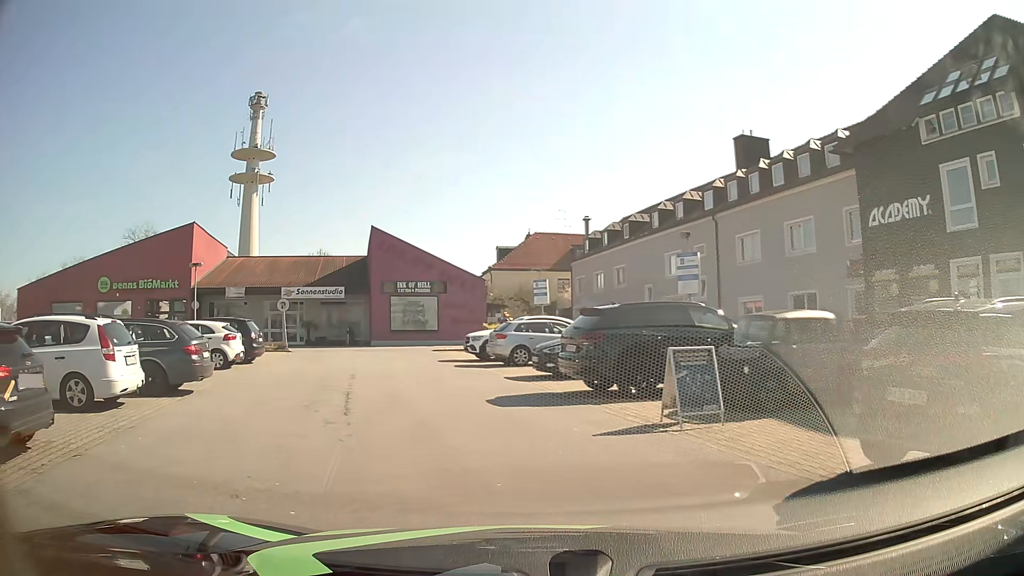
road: service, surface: asphalt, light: Day
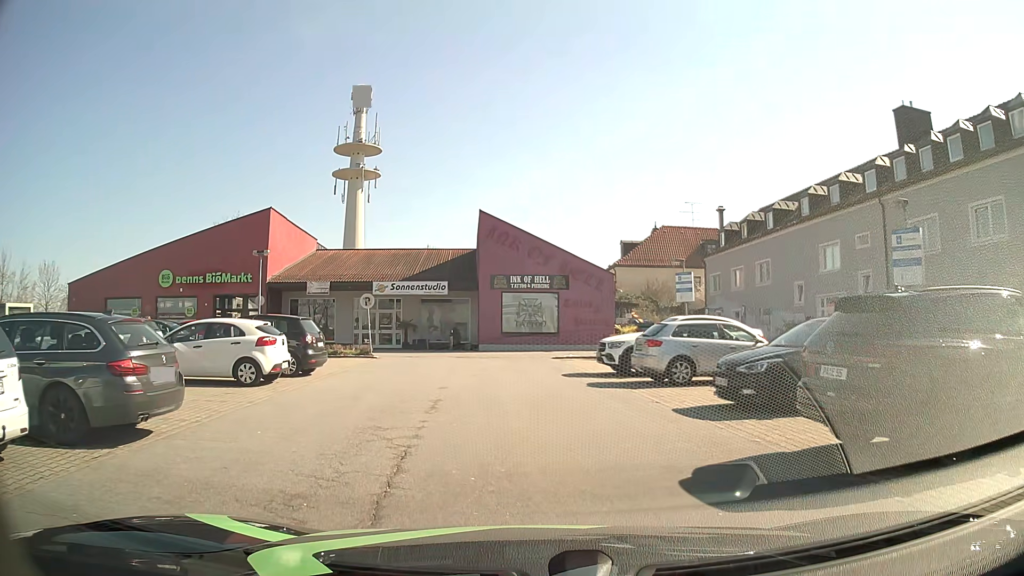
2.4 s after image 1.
(-0.7, +6.2) m; -9°
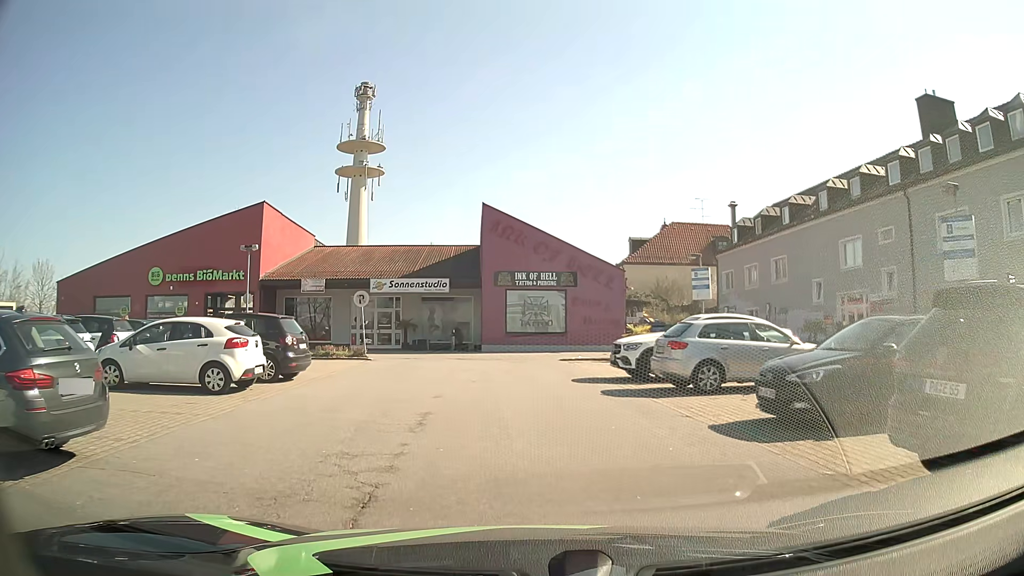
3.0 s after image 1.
(0.0, +1.9) m; 0°
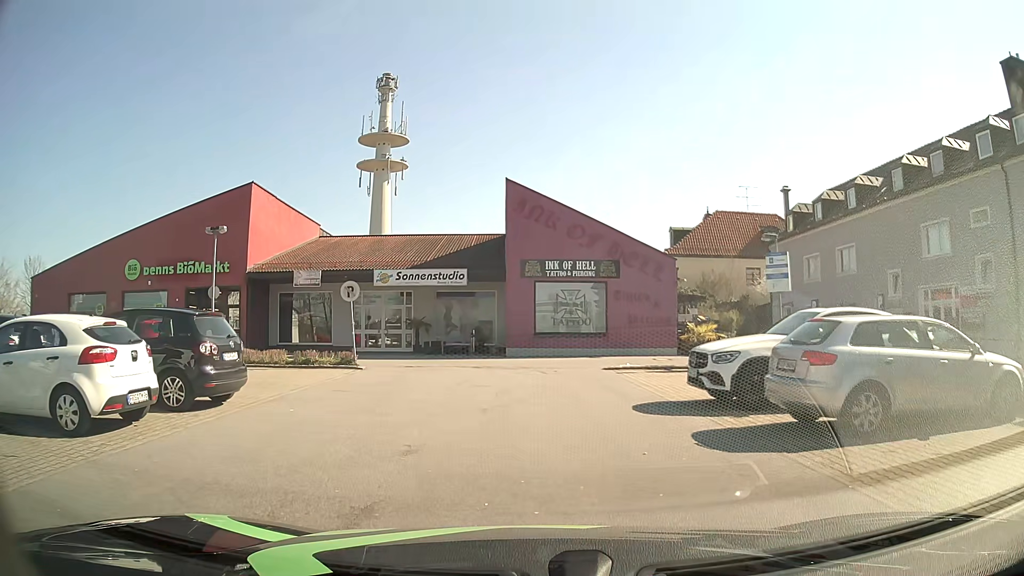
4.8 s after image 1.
(-0.1, +5.4) m; -2°
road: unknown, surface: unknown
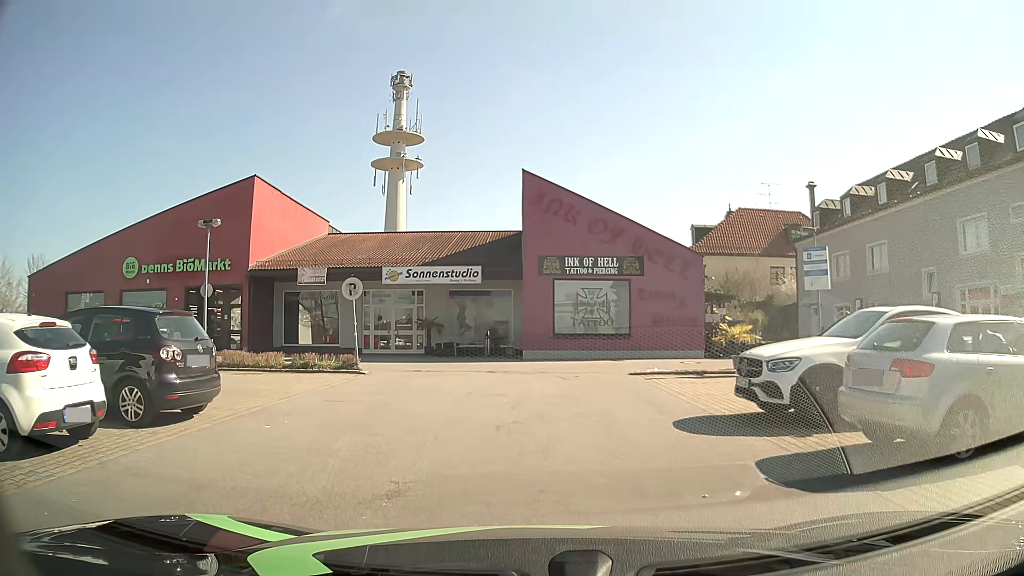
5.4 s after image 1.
(0.0, +1.7) m; -2°
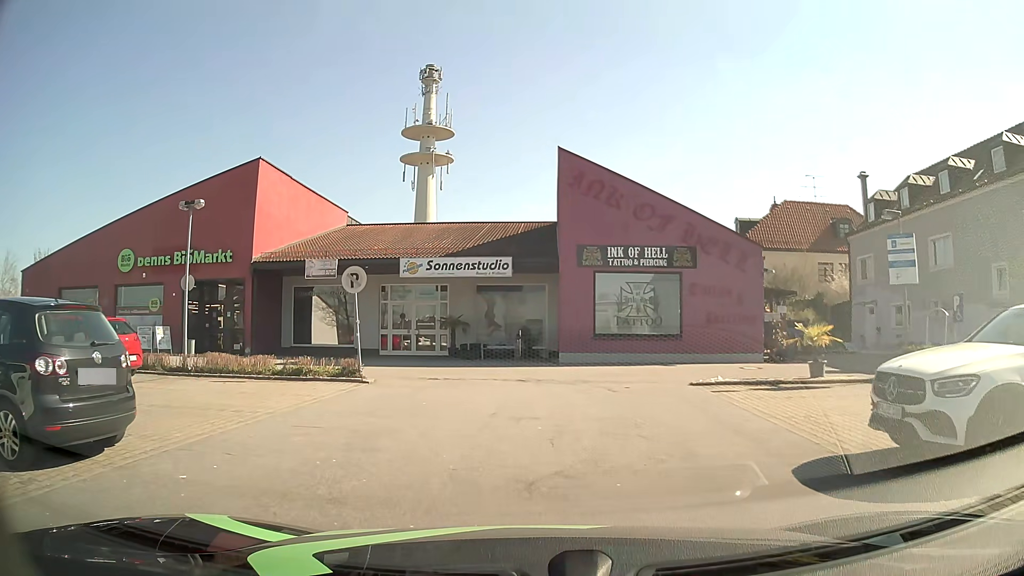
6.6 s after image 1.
(-0.1, +3.1) m; -4°
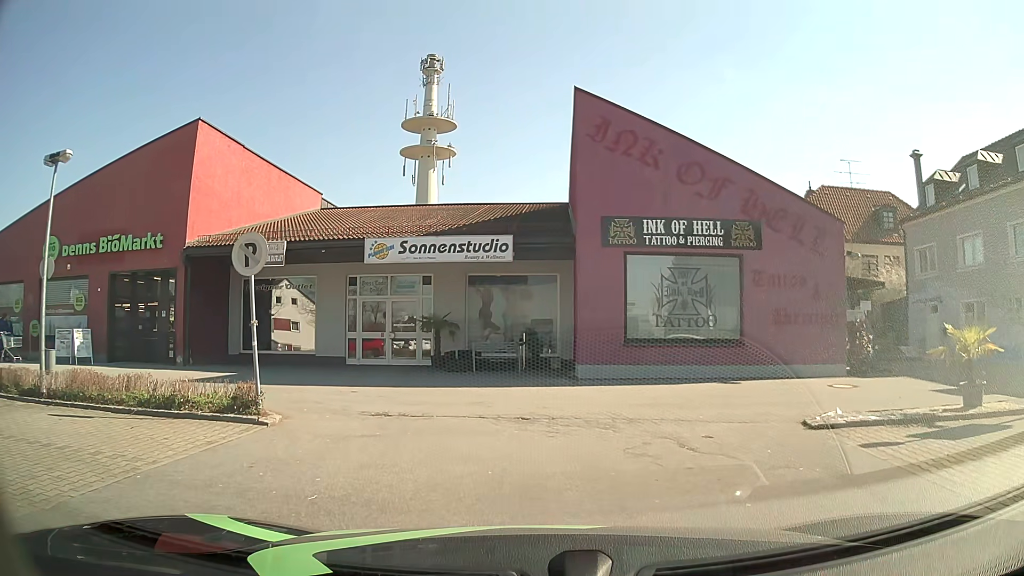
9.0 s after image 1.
(+0.1, +6.0) m; 0°
